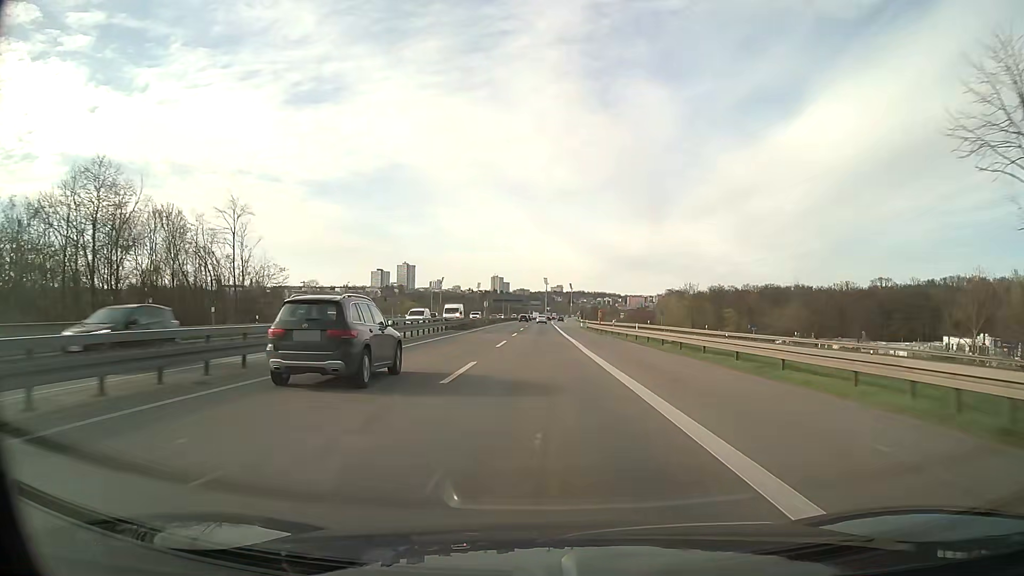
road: motorway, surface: asphalt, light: Day
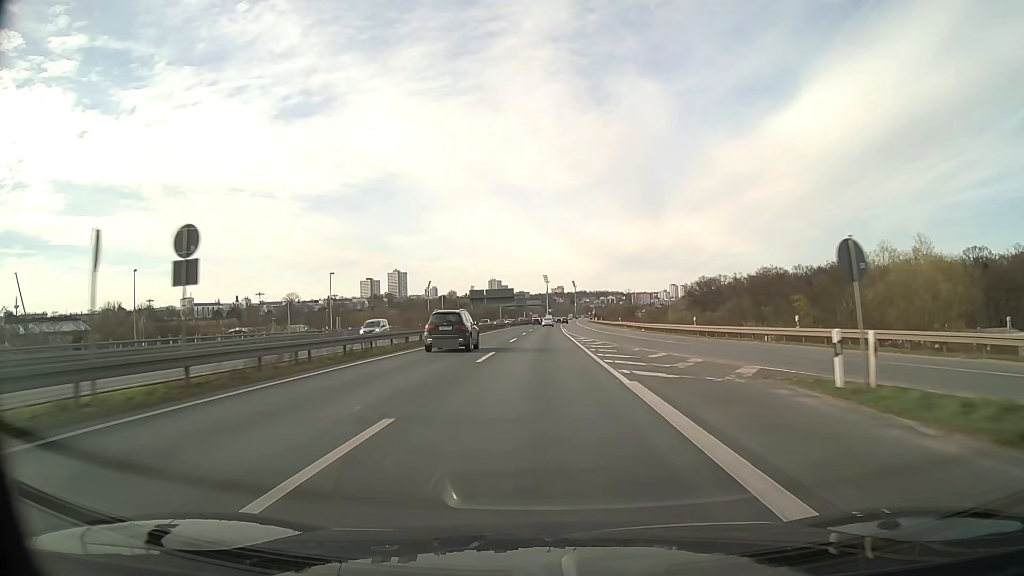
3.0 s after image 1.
(+0.3, +78.1) m; 0°
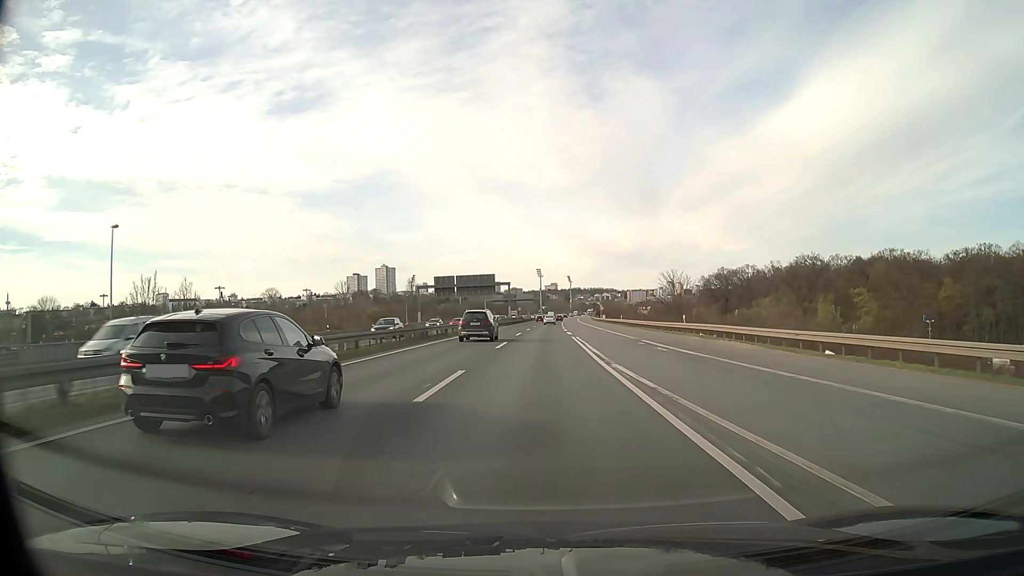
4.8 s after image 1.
(+0.3, +46.1) m; +1°
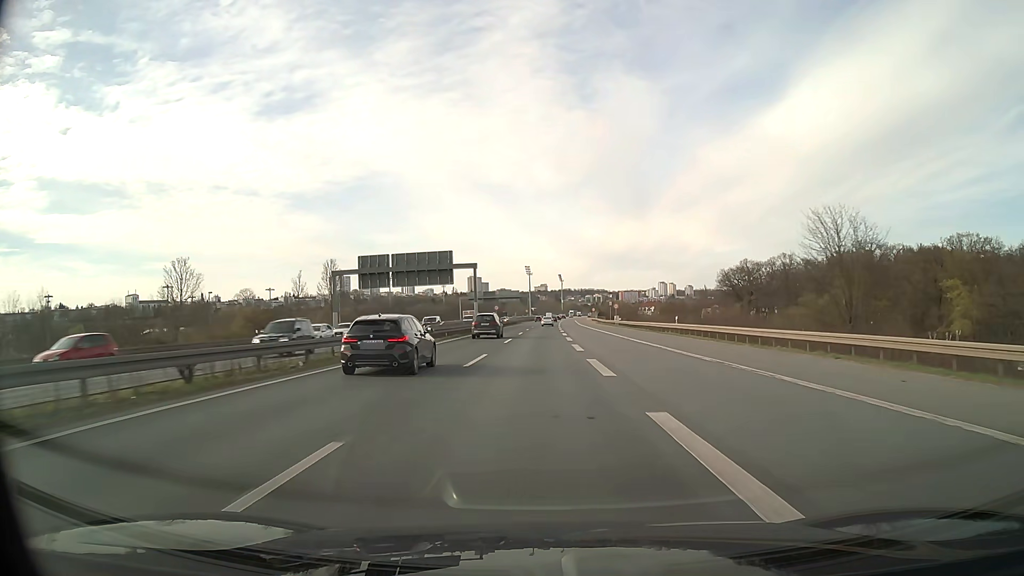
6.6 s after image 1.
(+0.3, +45.5) m; +1°
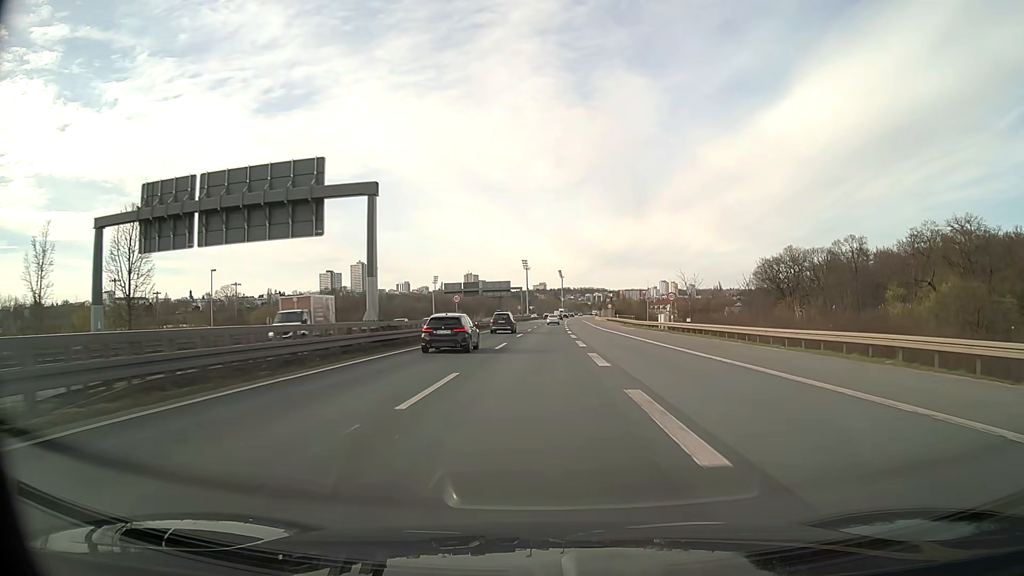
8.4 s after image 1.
(+0.2, +44.9) m; 0°
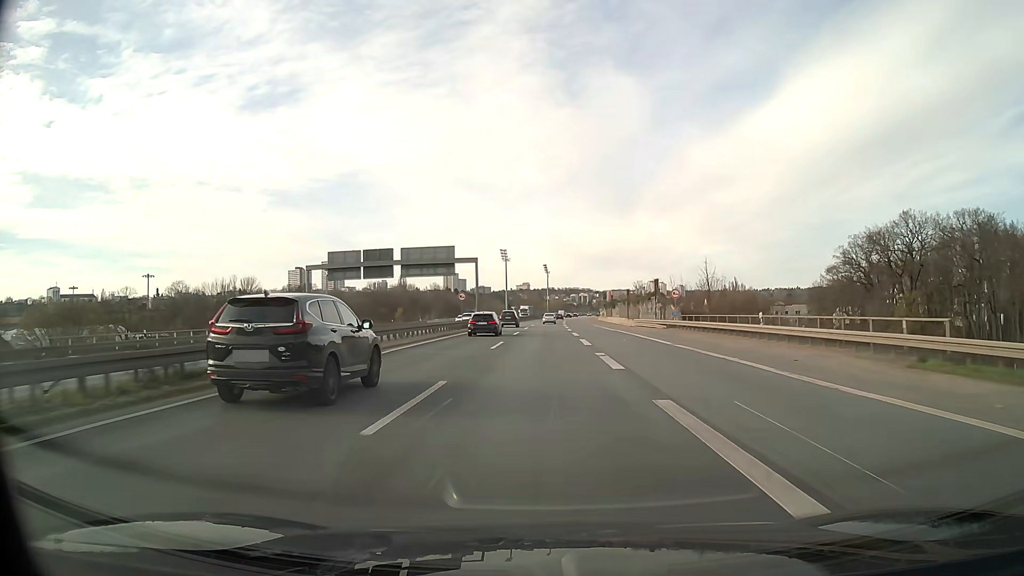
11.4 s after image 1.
(+0.7, +73.4) m; +1°
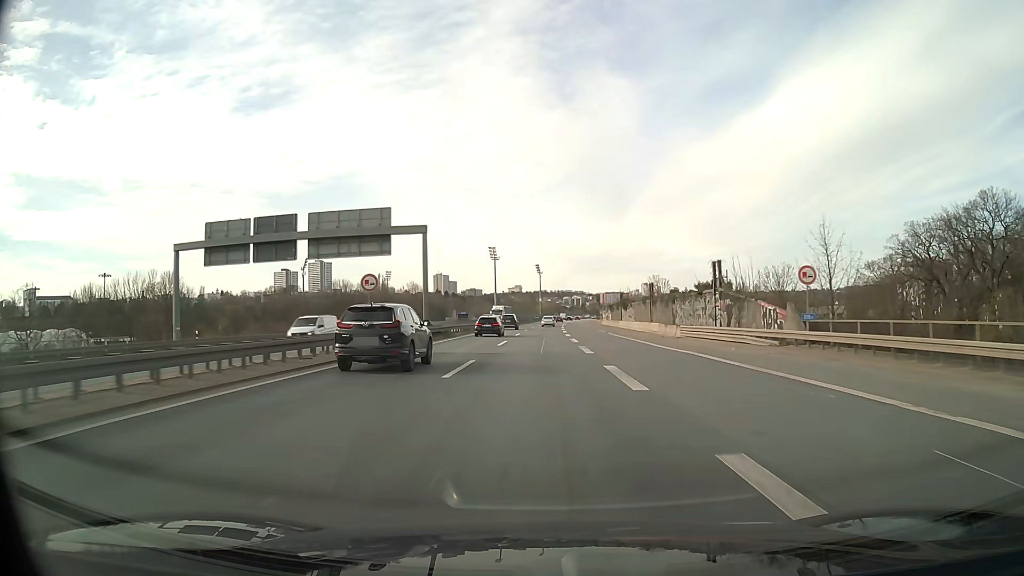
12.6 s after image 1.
(+0.1, +28.3) m; +1°
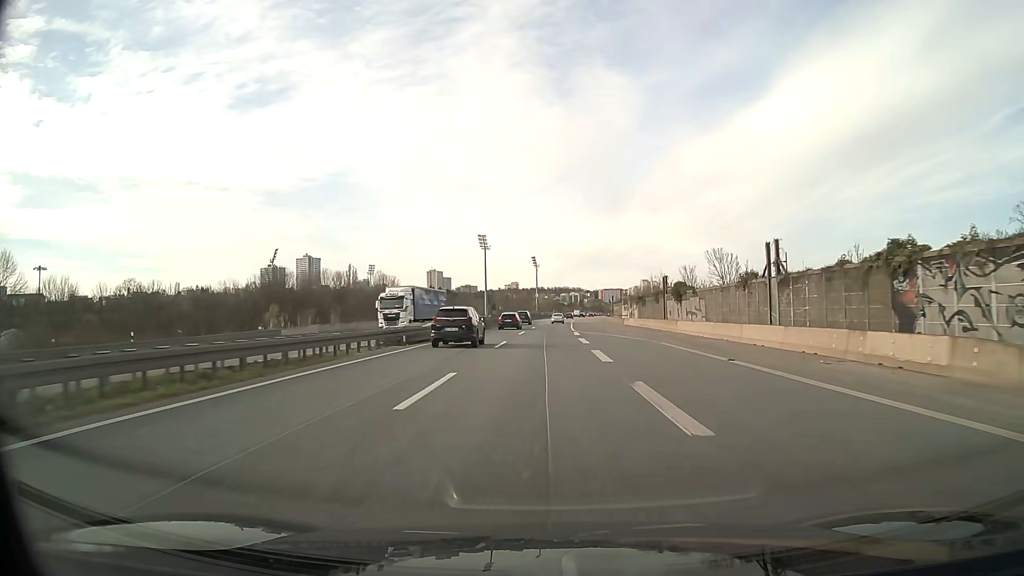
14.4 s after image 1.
(+0.1, +40.6) m; 0°
(0, +10) (0, +20) (0, +30) (0, +40) (+1, +50) (+1, +60) (+1, +70) (+1, +80) (+2, +90) (+2, +100) m
